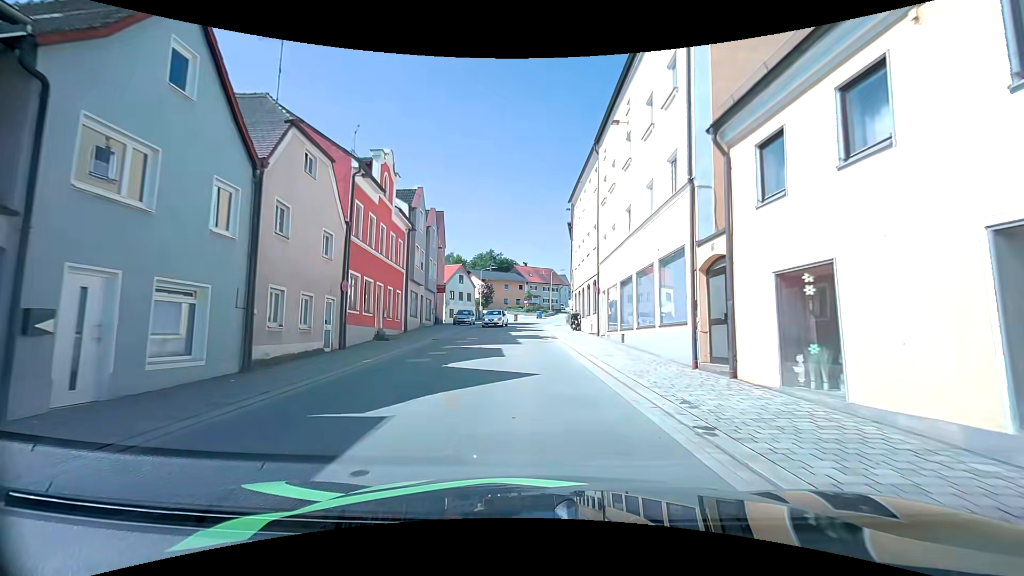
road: tertiary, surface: asphalt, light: Day
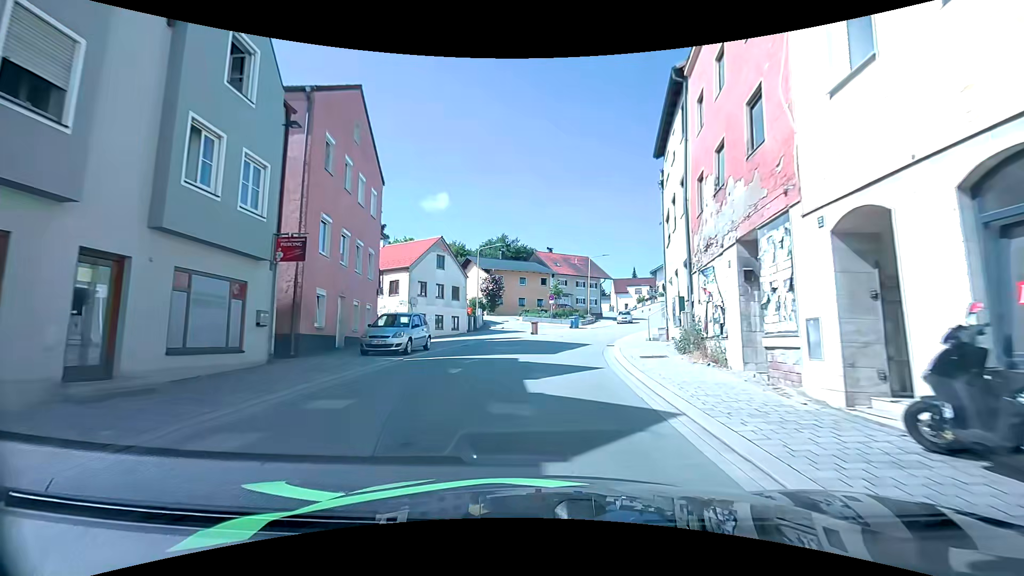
(-0.8, +29.0) m; -2°
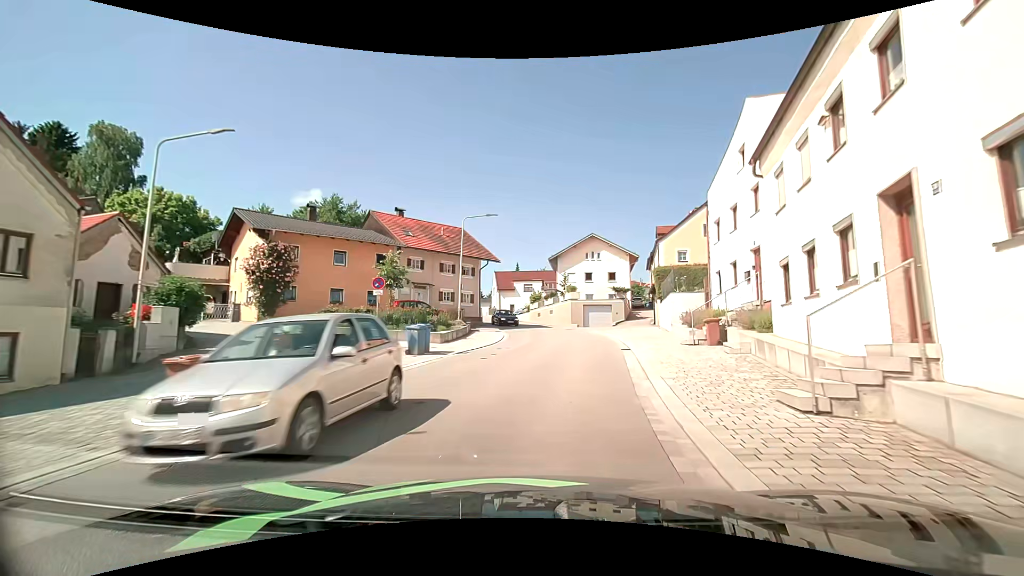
(+2.4, +27.1) m; +13°
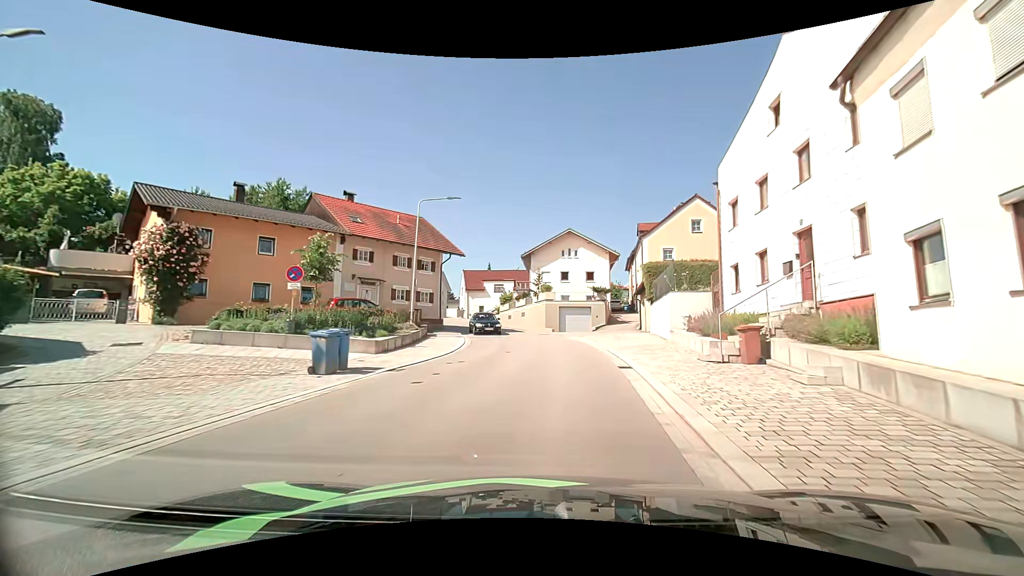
(+0.2, +5.5) m; +3°
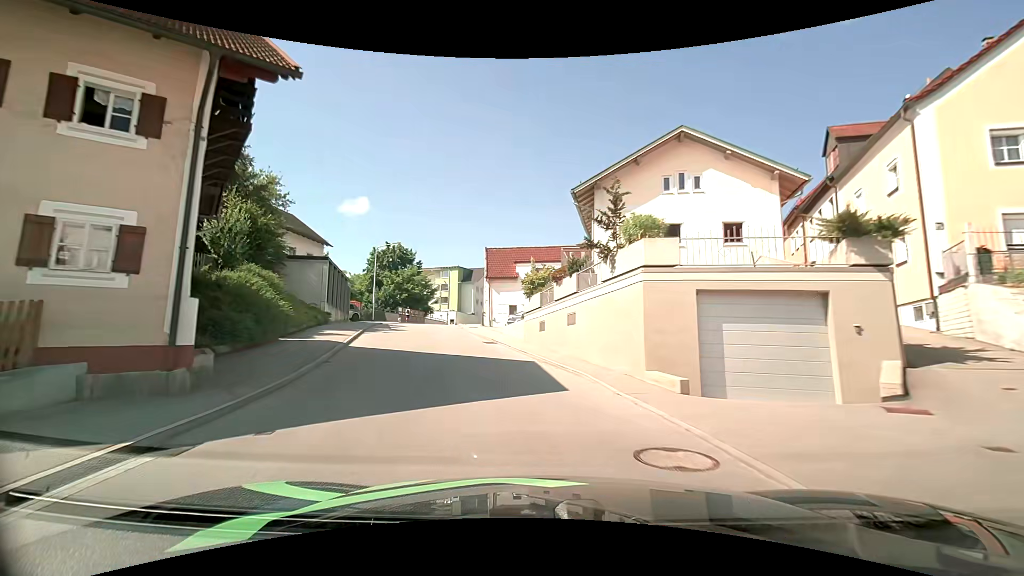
(+0.5, +28.3) m; -7°
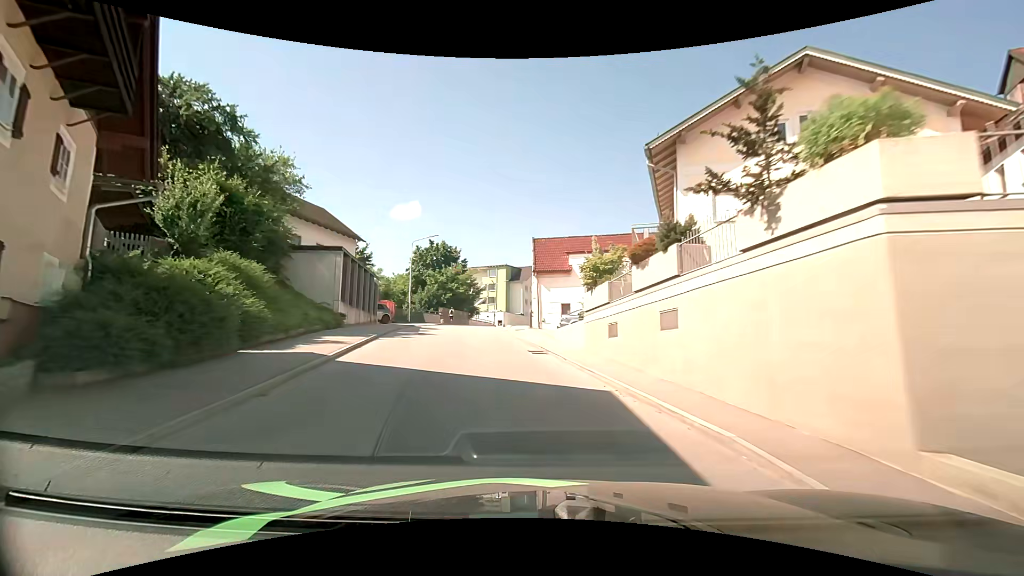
(-0.3, +5.9) m; -6°
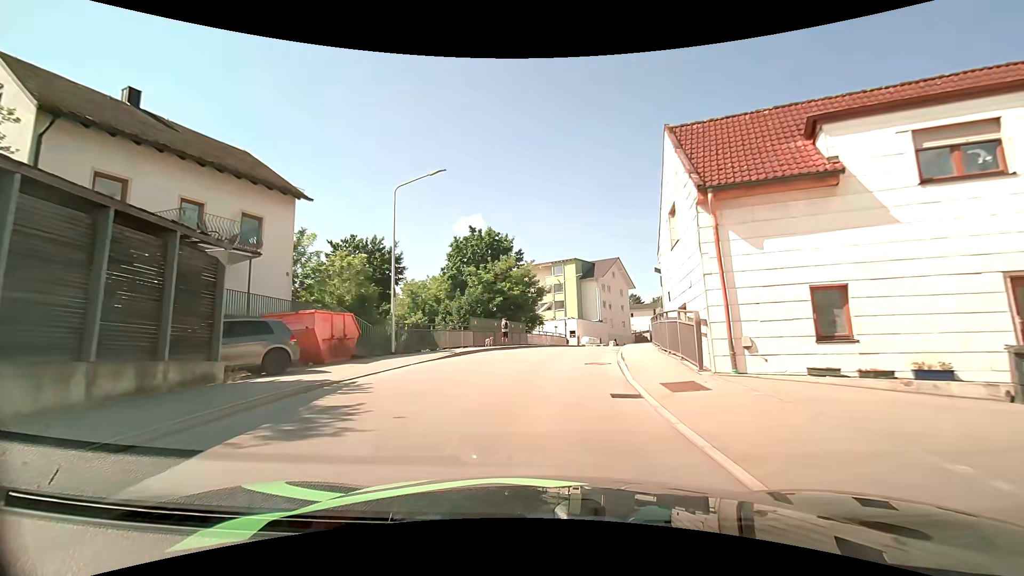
(-2.5, +23.3) m; -8°
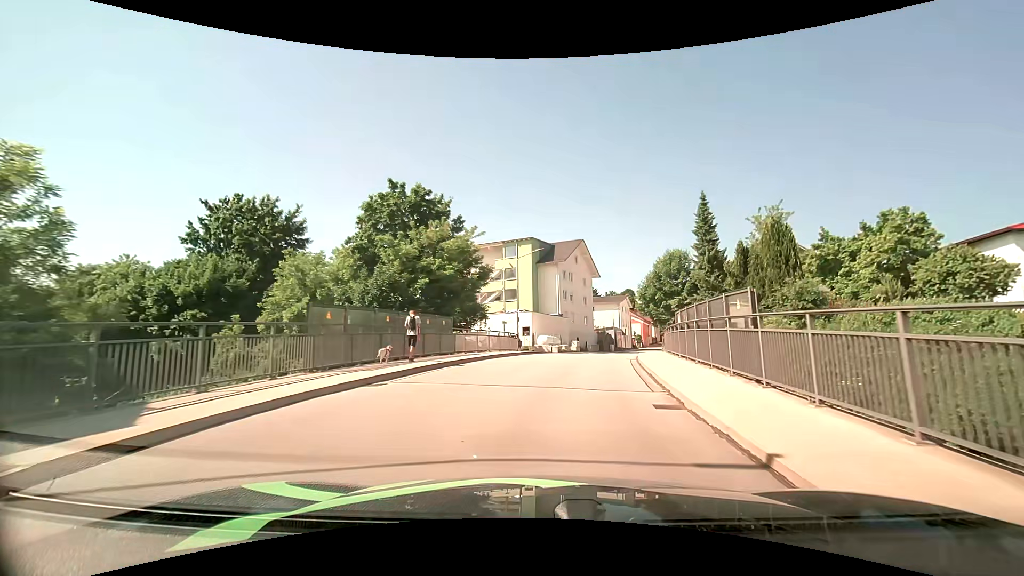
(+0.5, +16.5) m; +4°
(+1, +10) (+2, +20) (+4, +30) (+6, +39) (+9, +49) (+12, +59) (+15, +68) (+18, +78) (+21, +87) (+24, +97) m
